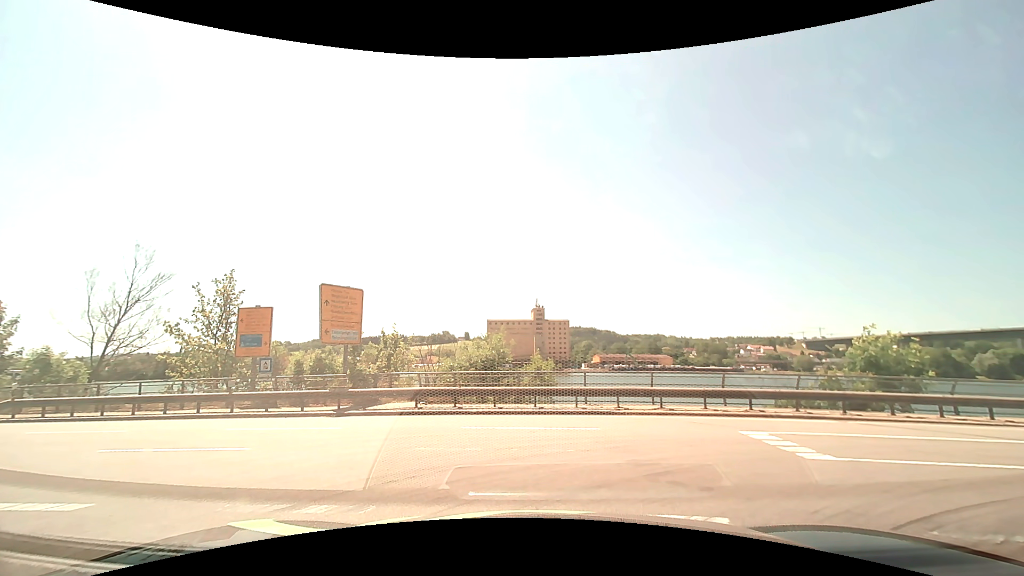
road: tertiary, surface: asphalt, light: Day
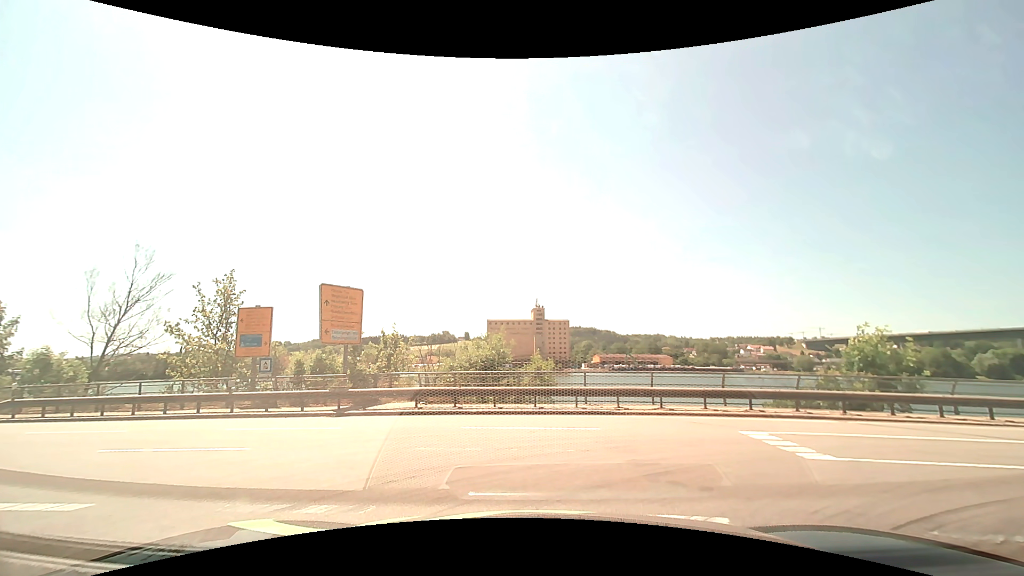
(0.0, 0.0) m; 0°
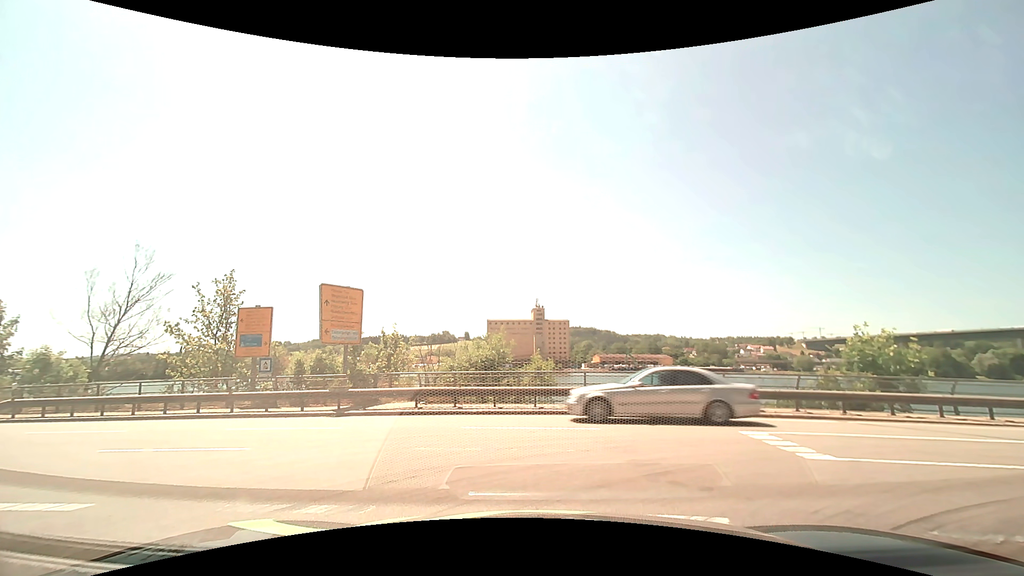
(0.0, 0.0) m; 0°
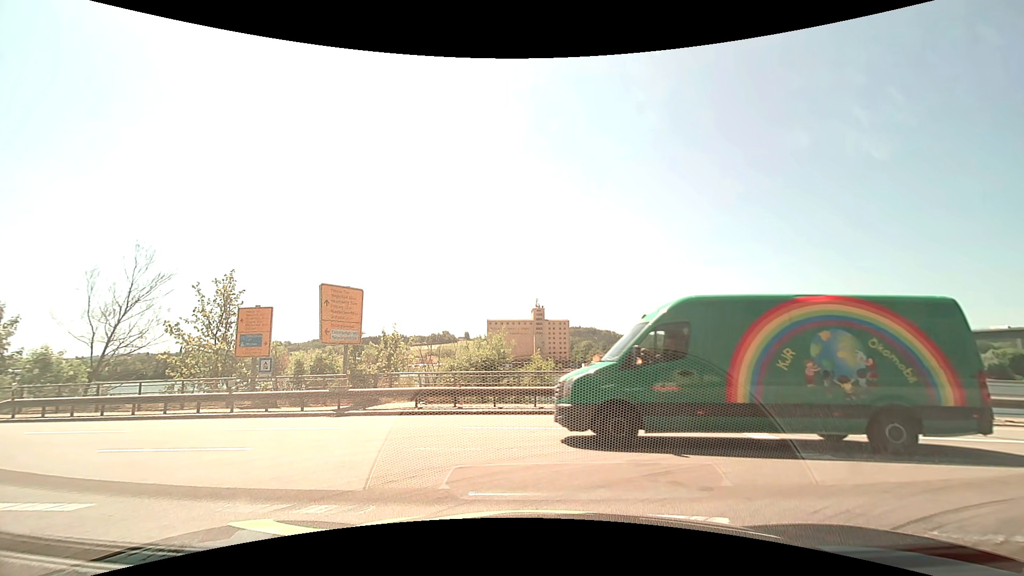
(0.0, 0.0) m; 0°
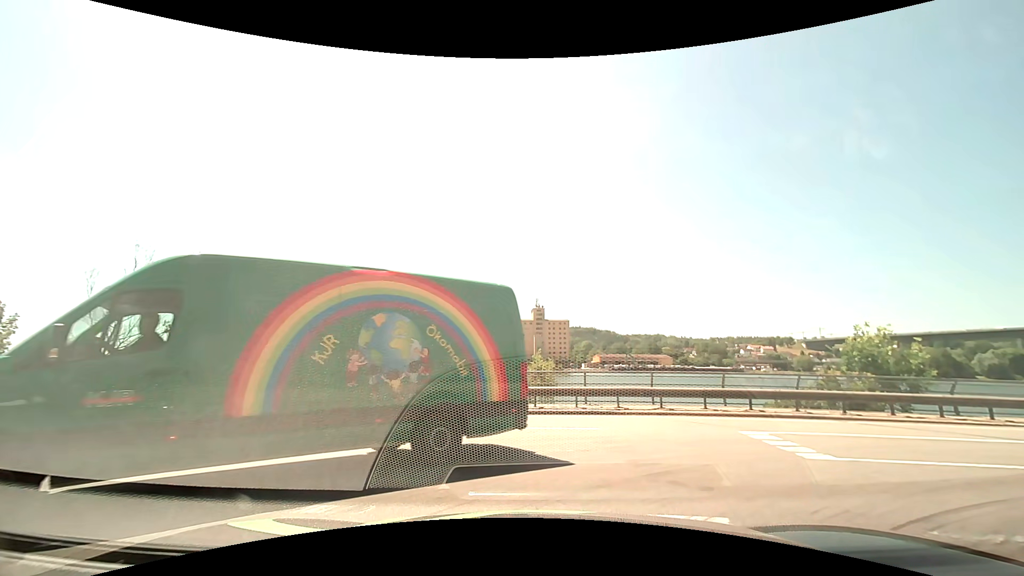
(0.0, 0.0) m; 0°
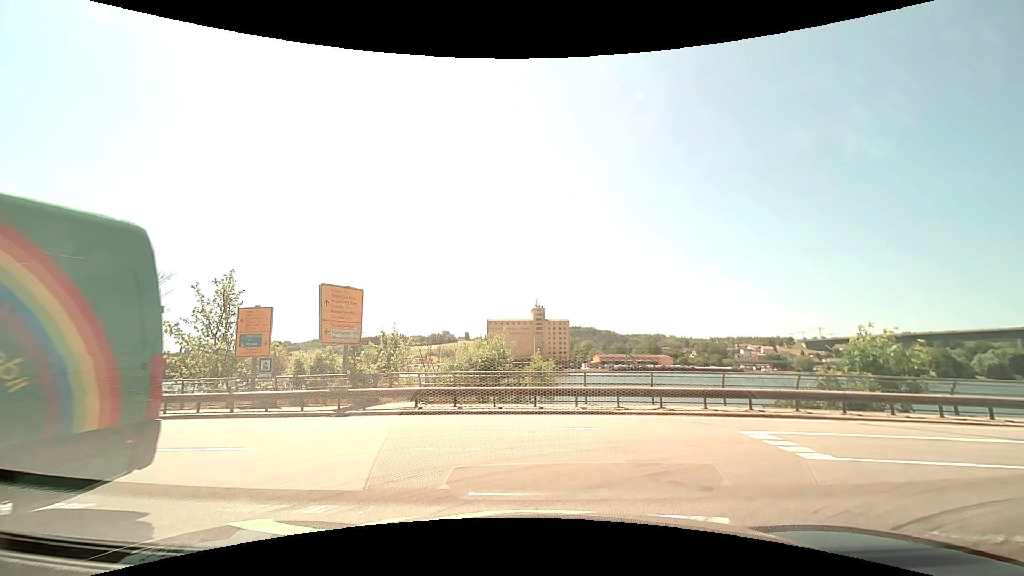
(0.0, 0.0) m; 0°
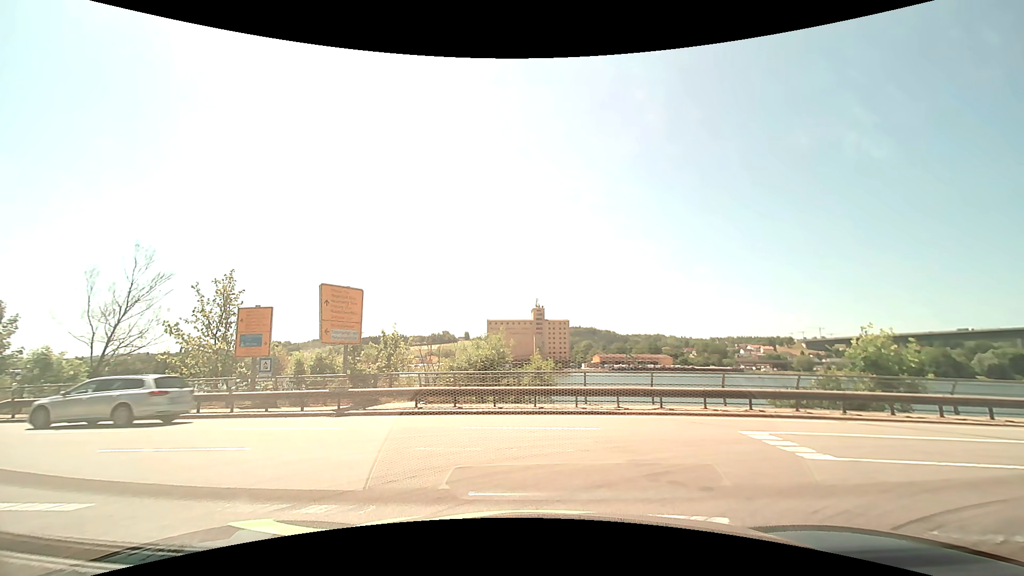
(0.0, 0.0) m; 0°
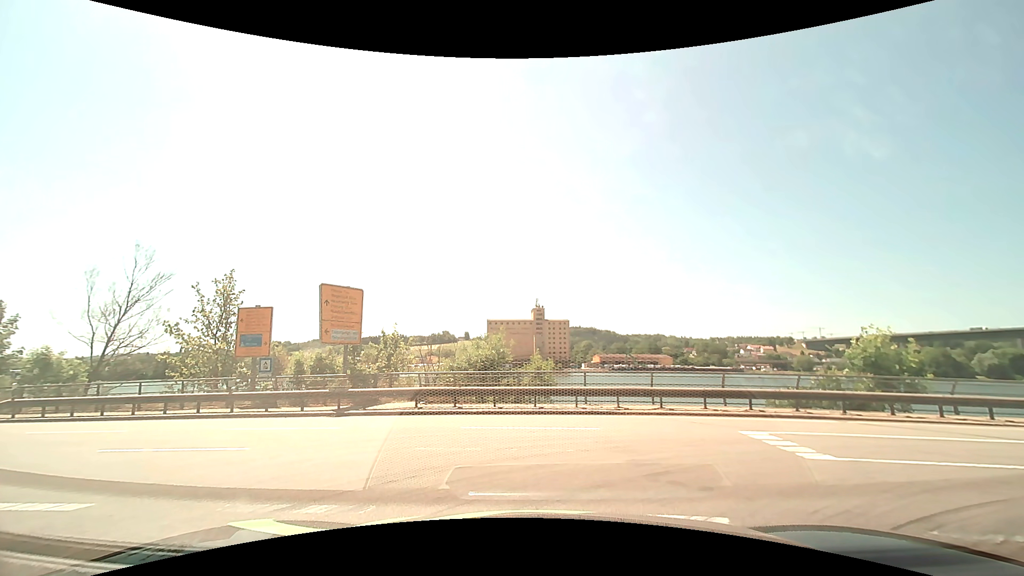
(0.0, 0.0) m; 0°
